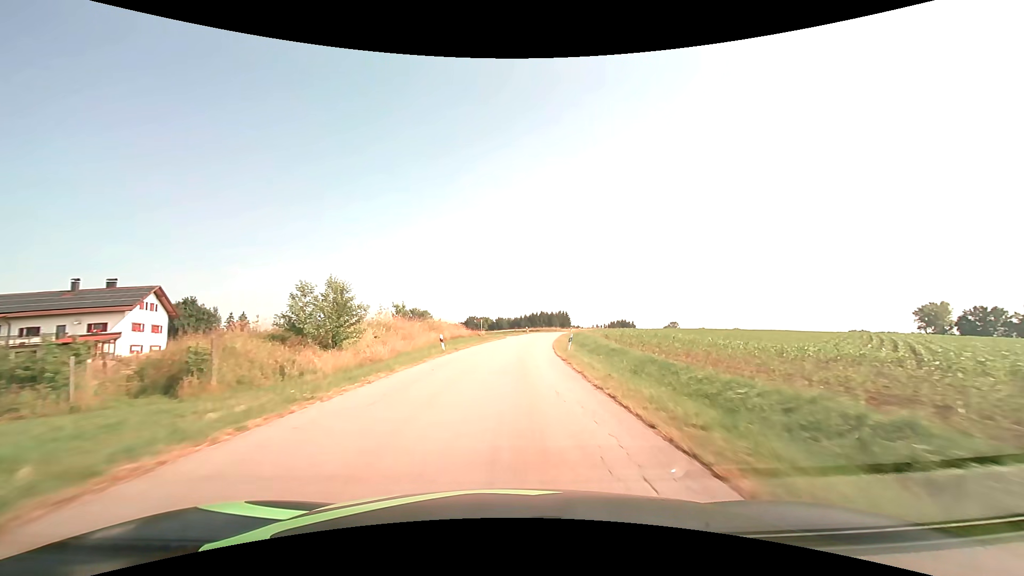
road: tertiary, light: Day
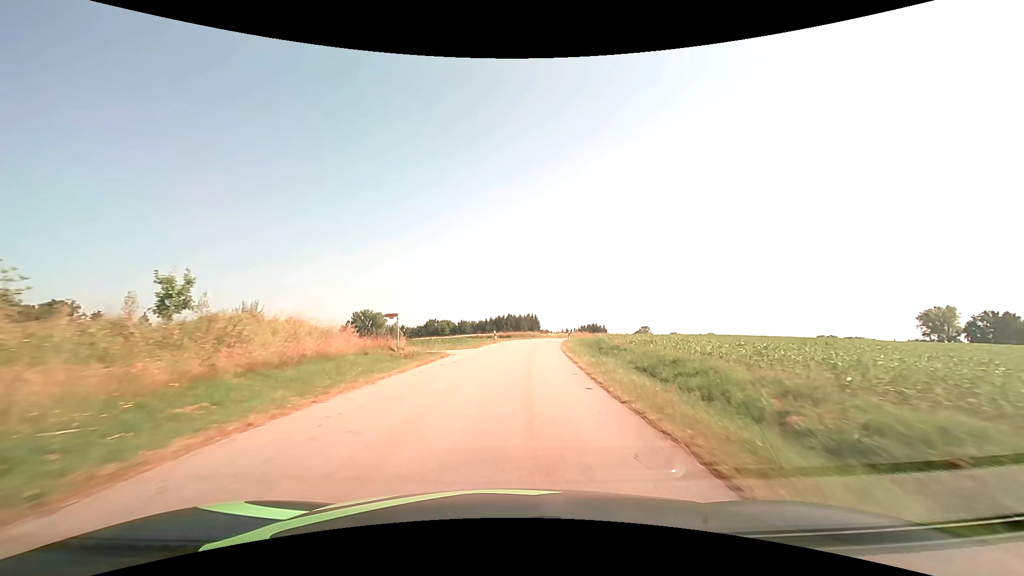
(+0.9, +31.7) m; +4°
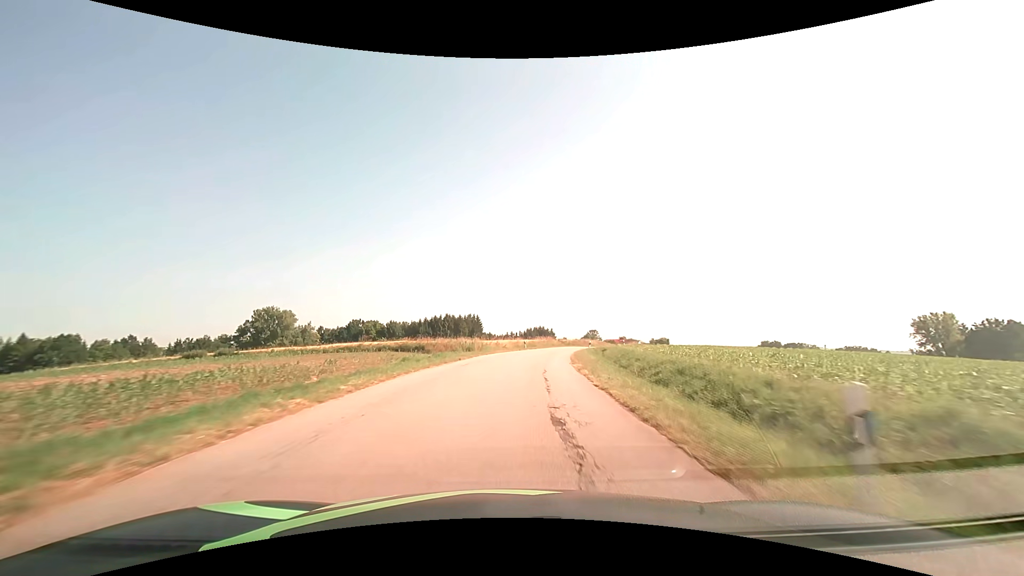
(+2.4, +42.2) m; +6°
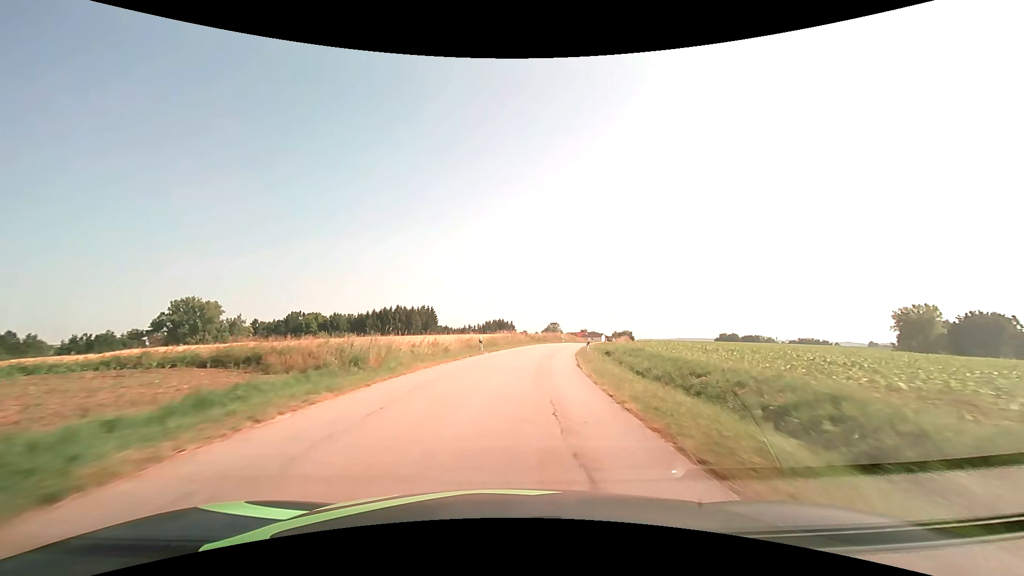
(+0.9, +21.3) m; +5°
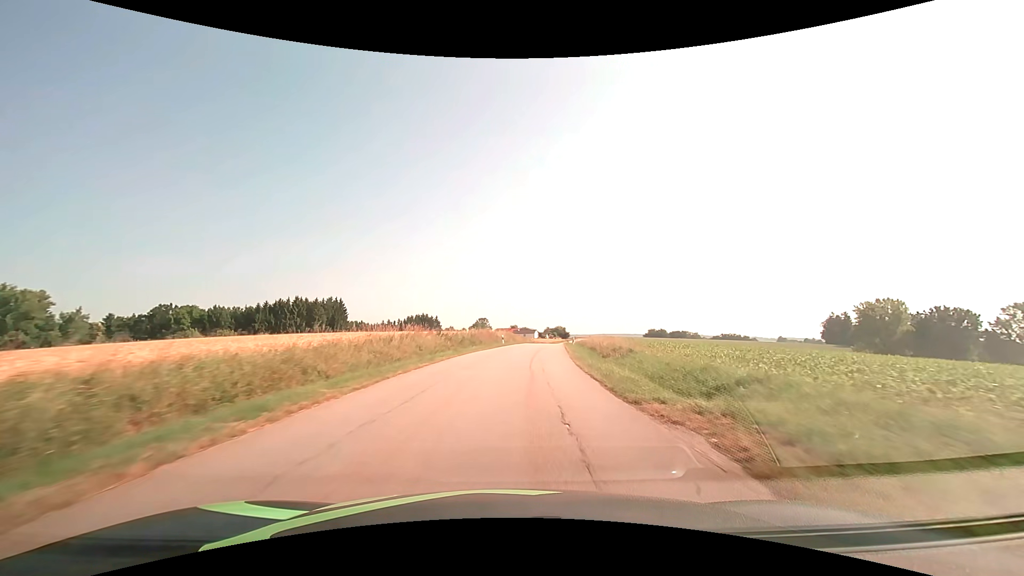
(+1.8, +29.4) m; +10°
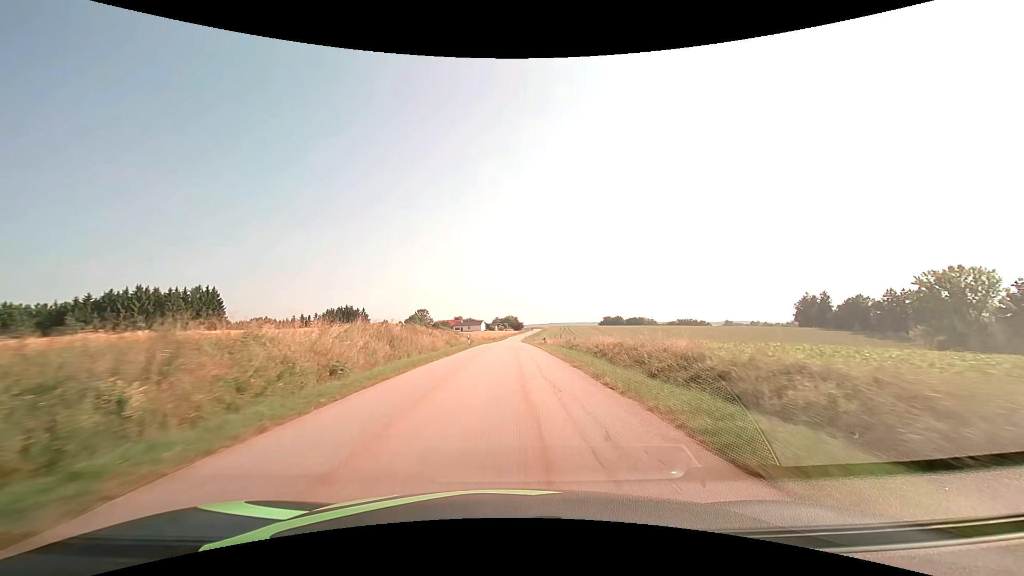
(+2.3, +47.0) m; +4°
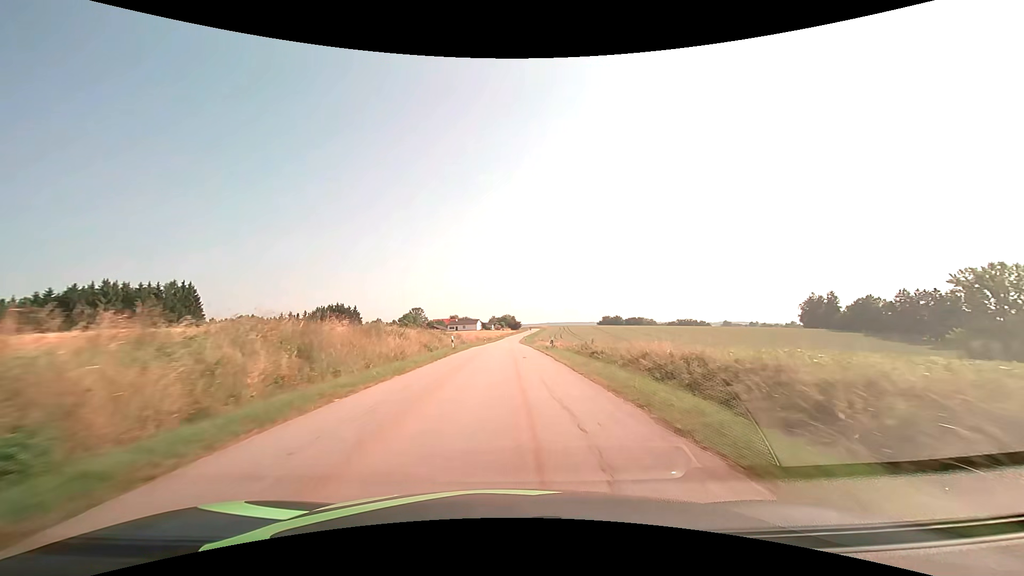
(0.0, +10.9) m; 0°
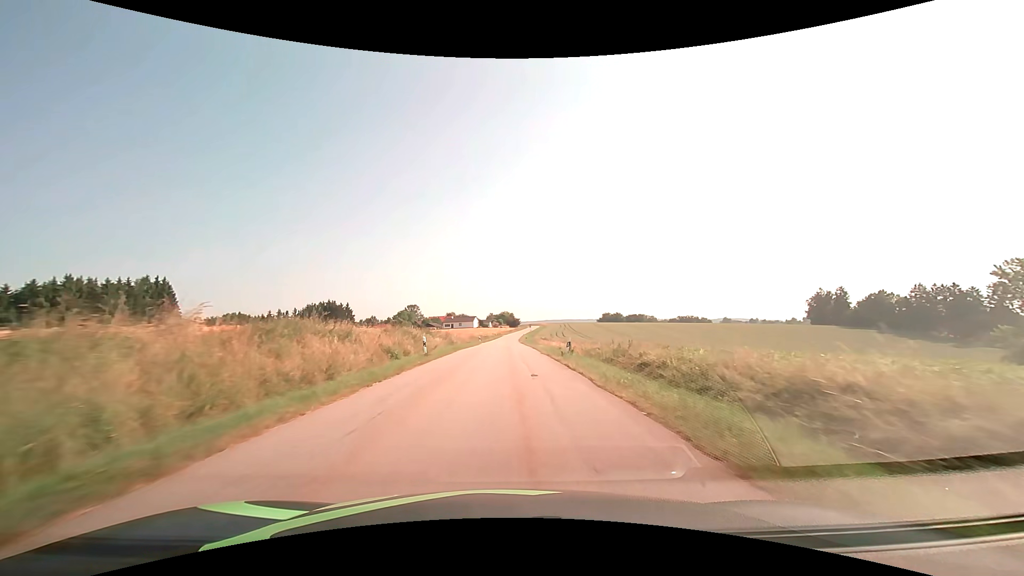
(0.0, +10.9) m; 0°
(0, +10) (0, +20) (0, +30) (0, +40) (0, +50) (0, +60) (0, +70) (0, +80) (0, +90) (0, +100) m
